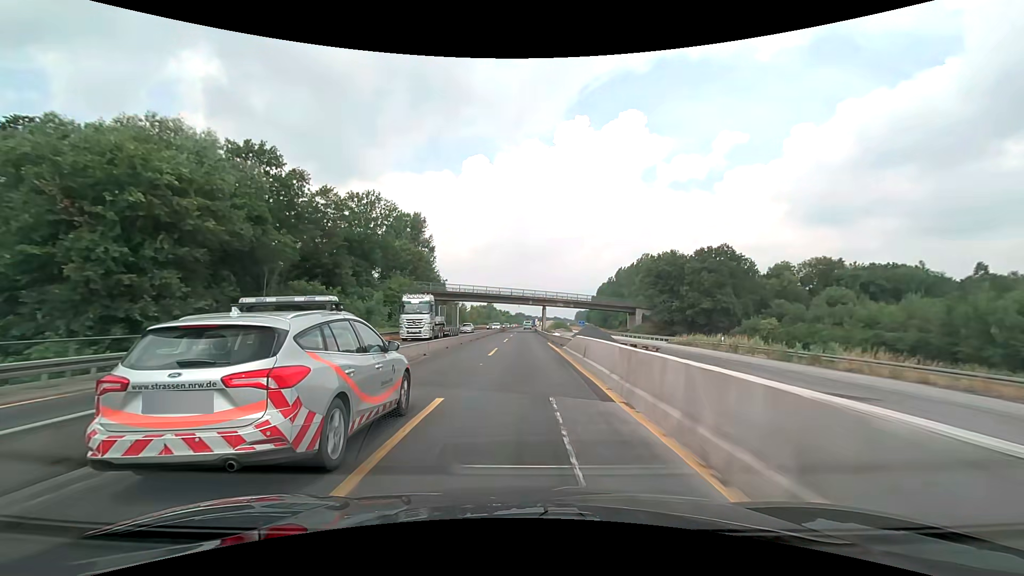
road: motorway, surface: asphalt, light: Day
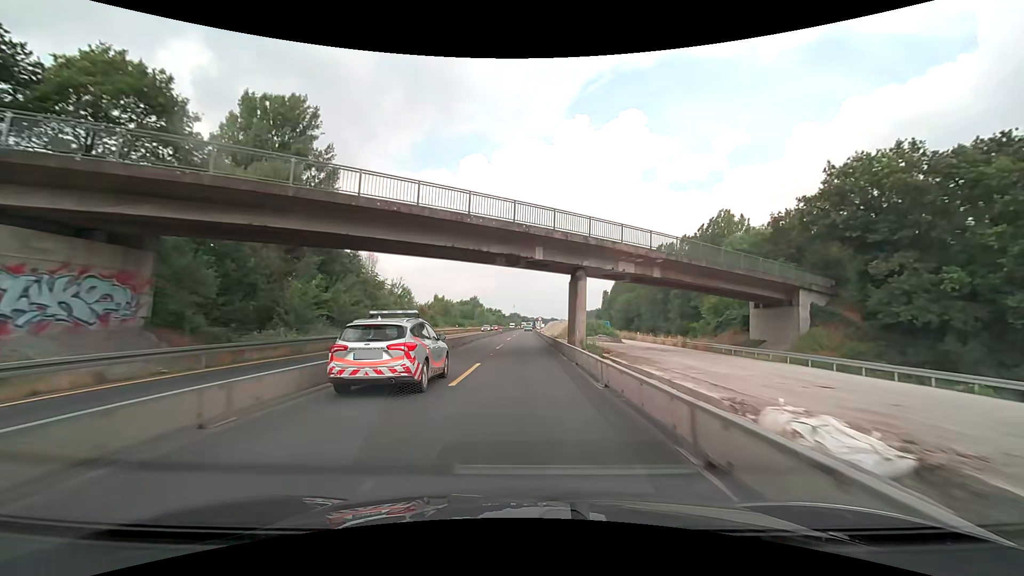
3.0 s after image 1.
(+0.4, +62.6) m; +1°
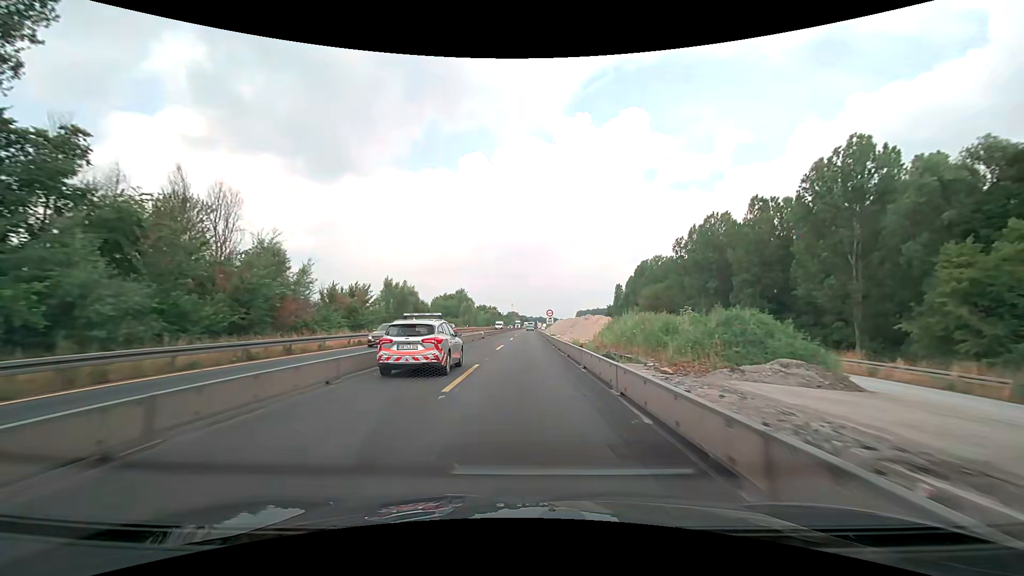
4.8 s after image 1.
(+0.1, +37.5) m; 0°
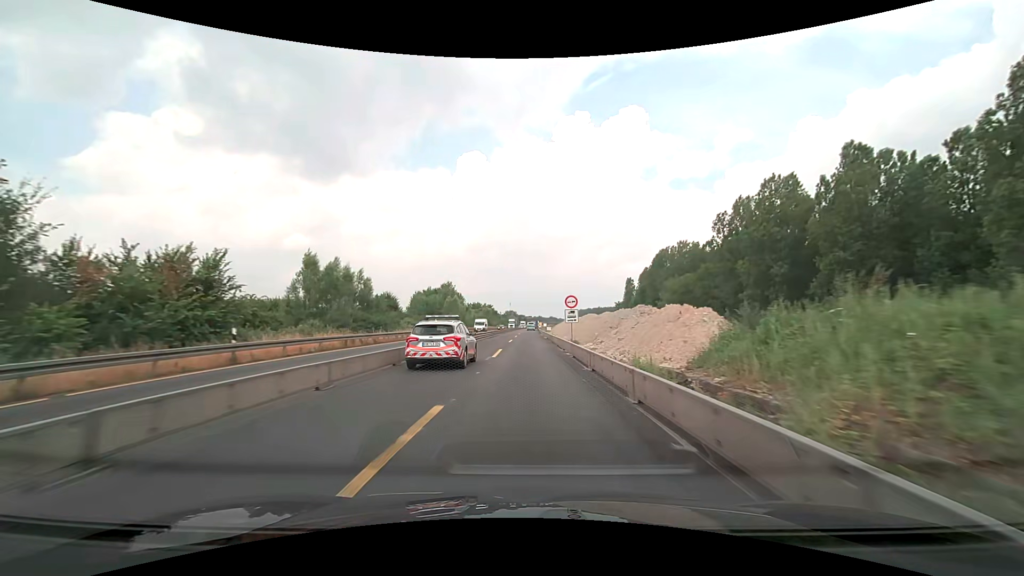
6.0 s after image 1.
(-0.1, +25.0) m; 0°
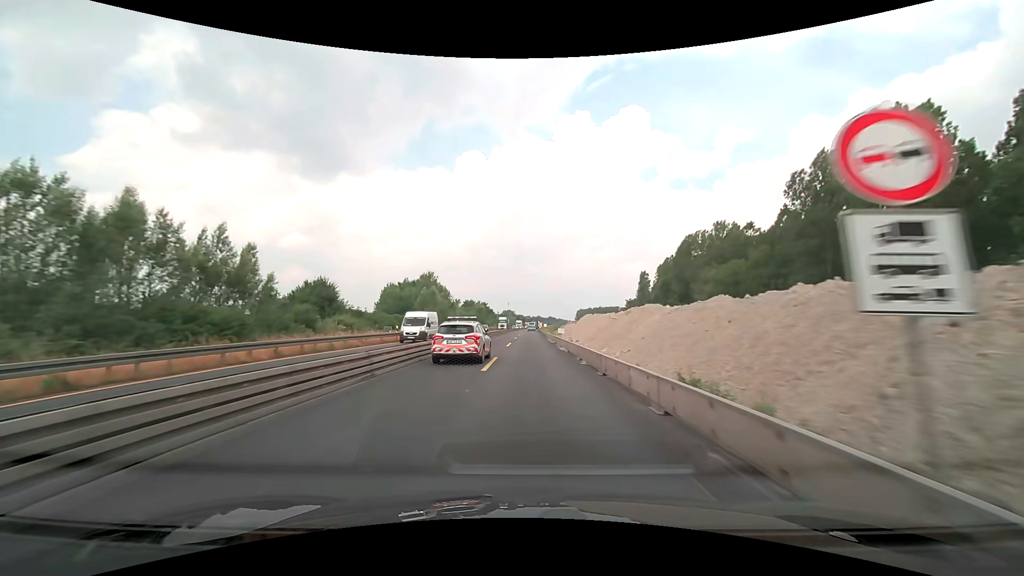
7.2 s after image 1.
(0.0, +25.0) m; 0°
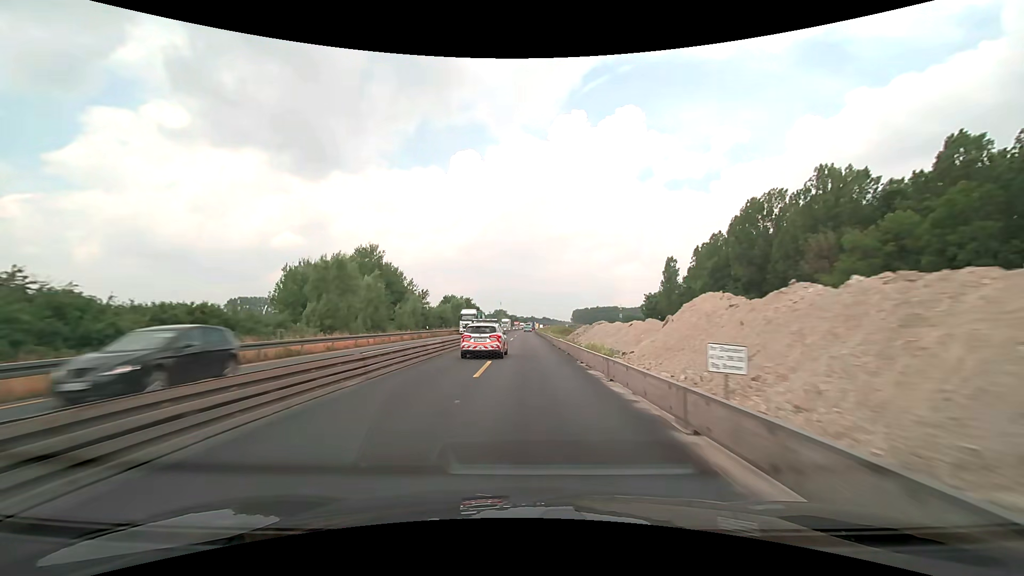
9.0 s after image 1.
(+0.2, +37.4) m; +1°
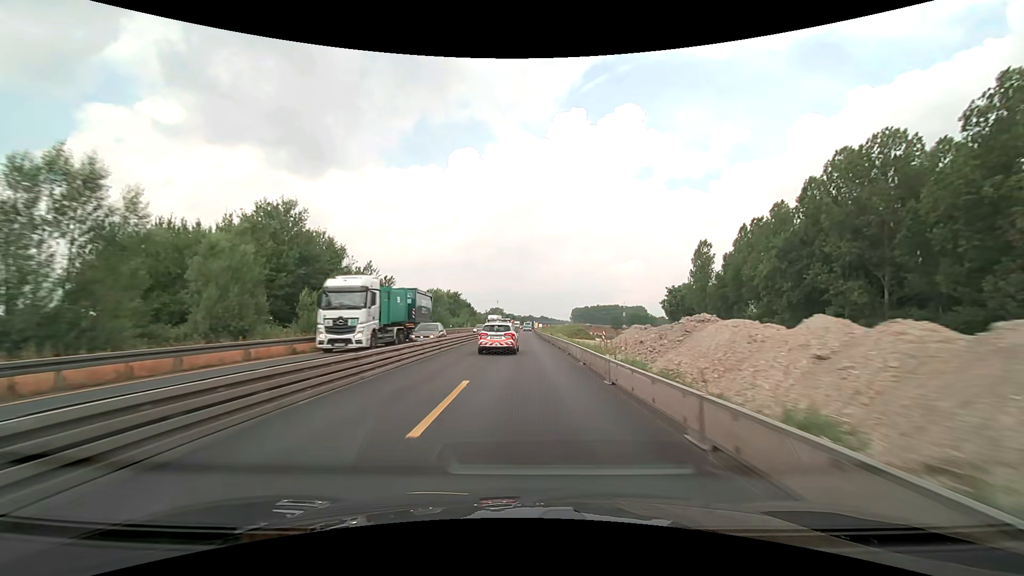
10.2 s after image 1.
(-0.1, +25.0) m; 0°
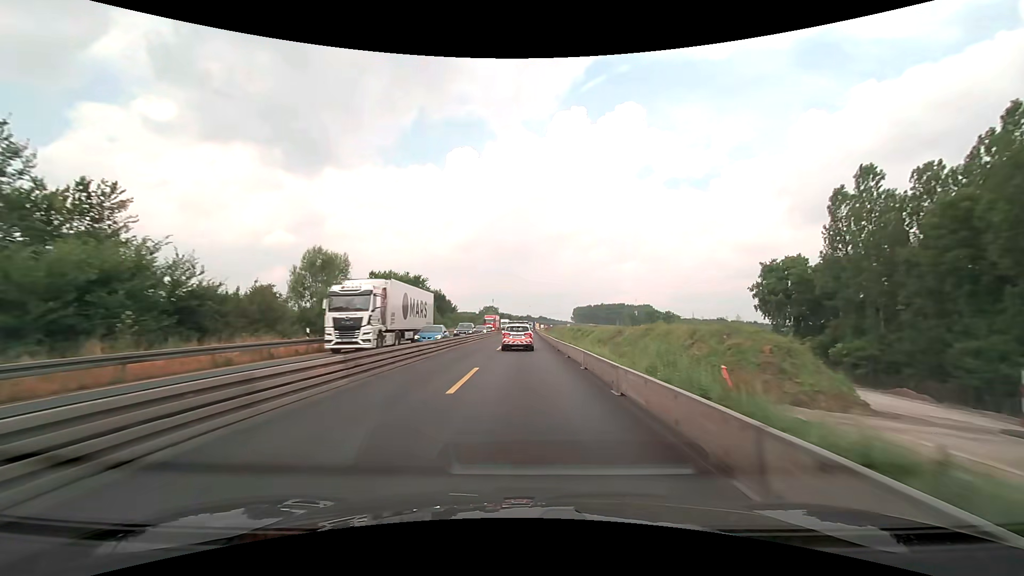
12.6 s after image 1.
(+0.2, +50.0) m; 0°
(0, +10) (0, +20) (0, +30) (0, +40) (0, +50) (0, +60) (0, +70) (+1, +80) (+1, +90) (+1, +100) m
